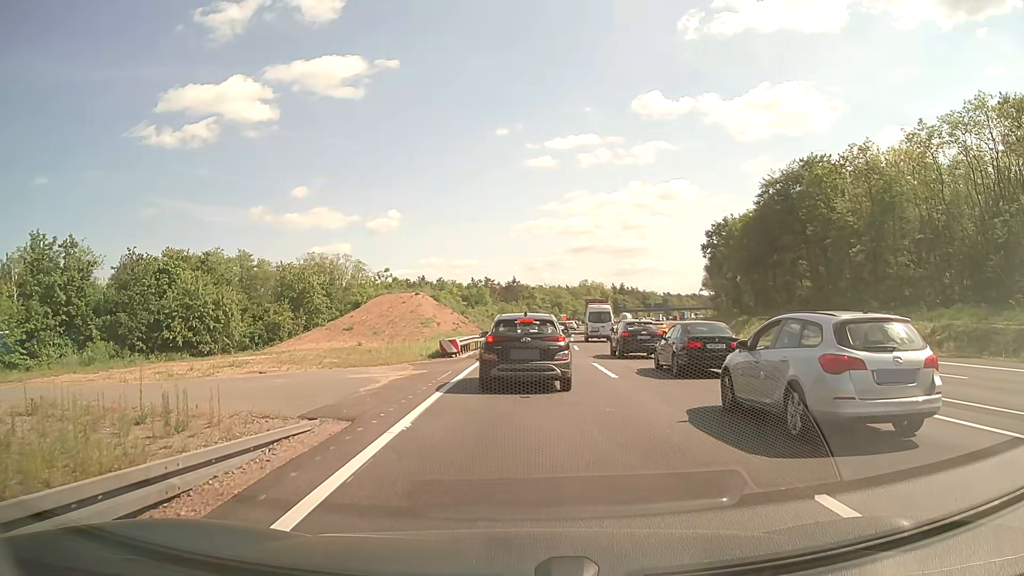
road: motorway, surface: asphalt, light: Day
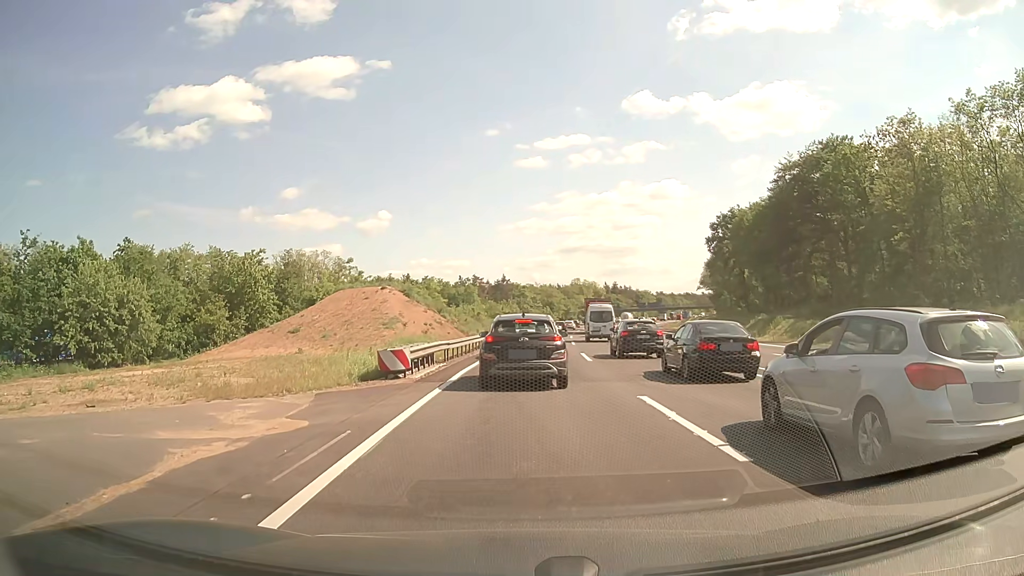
(+0.1, +10.5) m; +1°
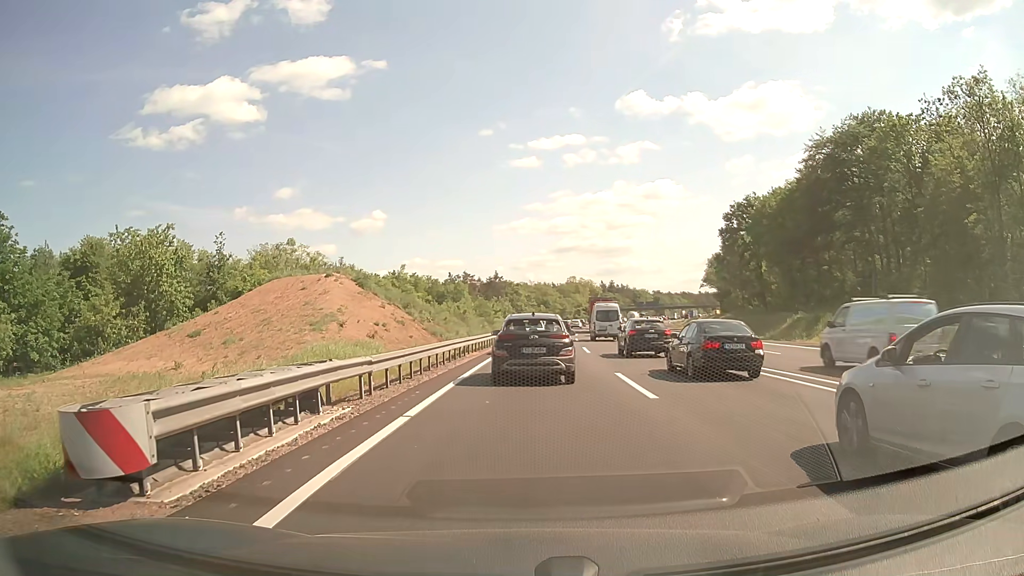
(0.0, +12.6) m; 0°
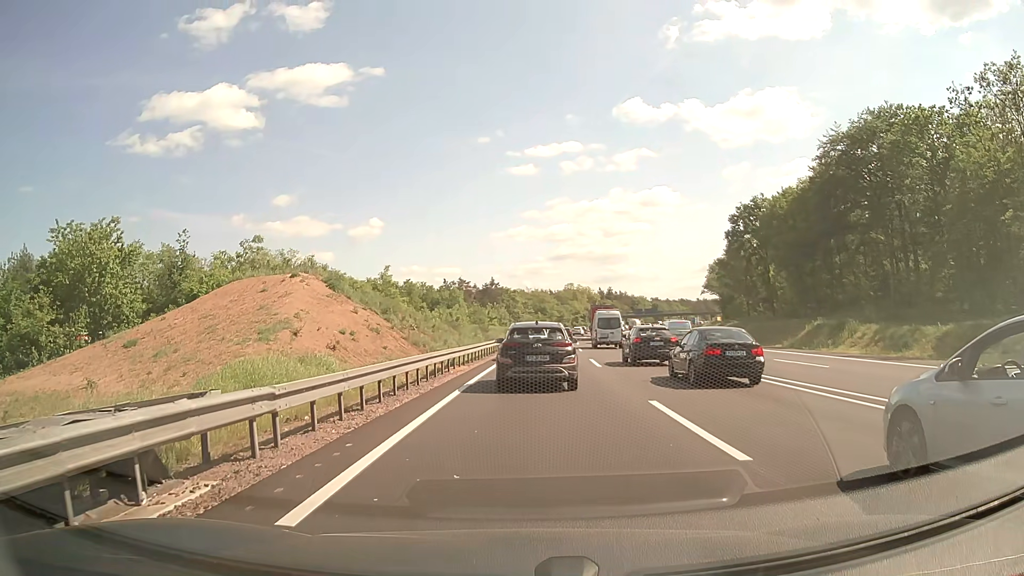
(0.0, +5.1) m; 0°
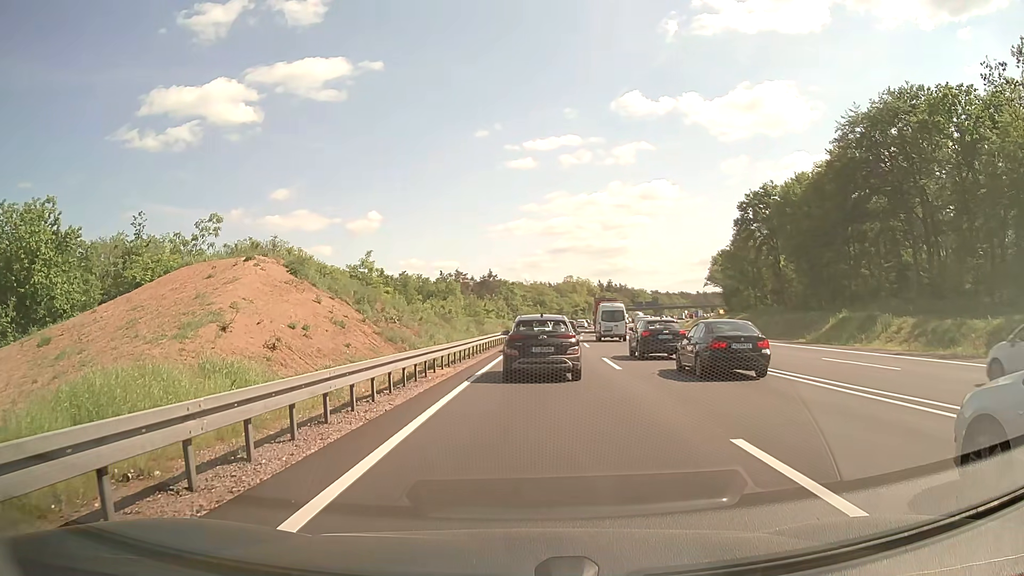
(0.0, +5.2) m; 0°
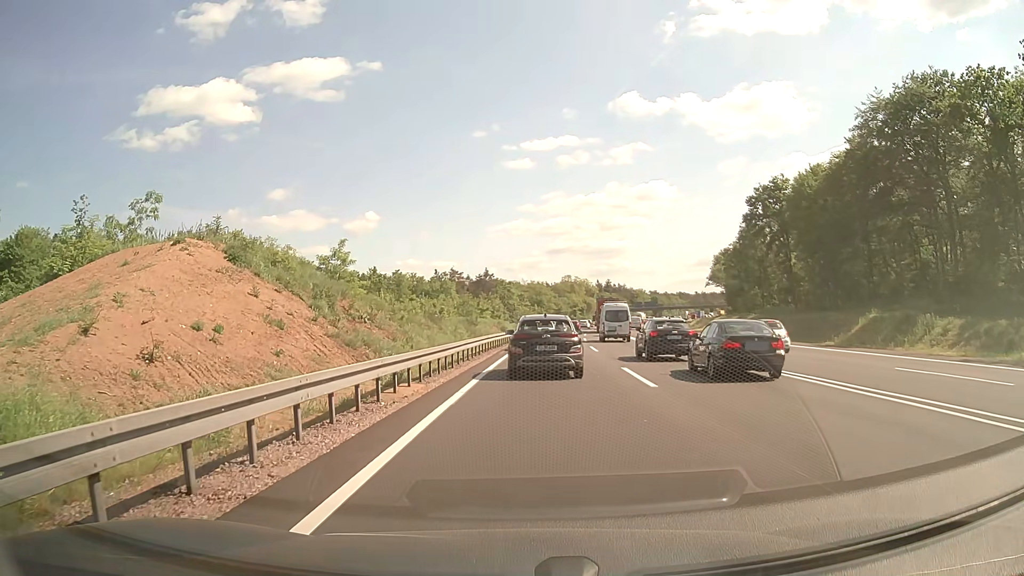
(0.0, +5.7) m; 0°
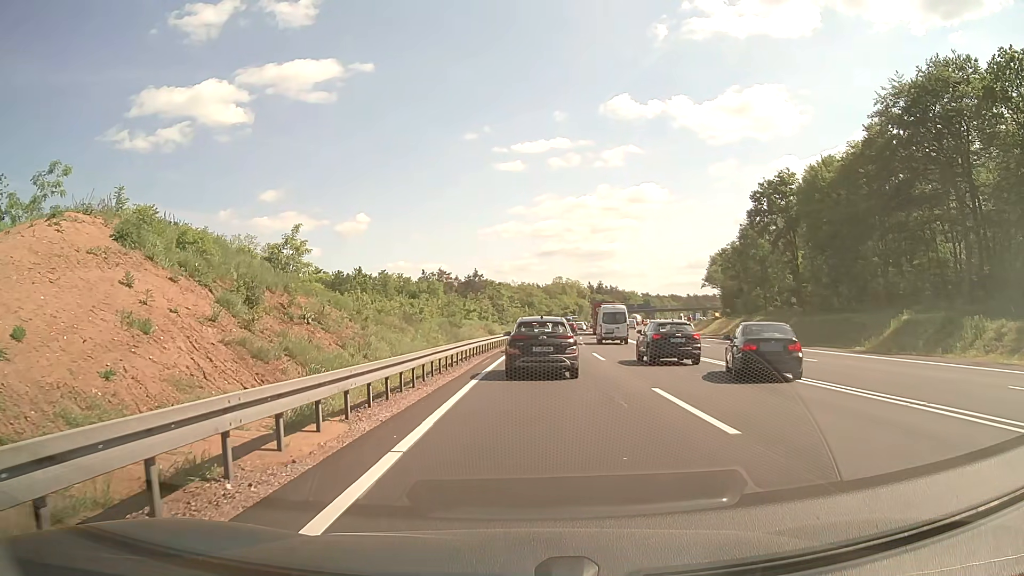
(0.0, +6.1) m; +1°
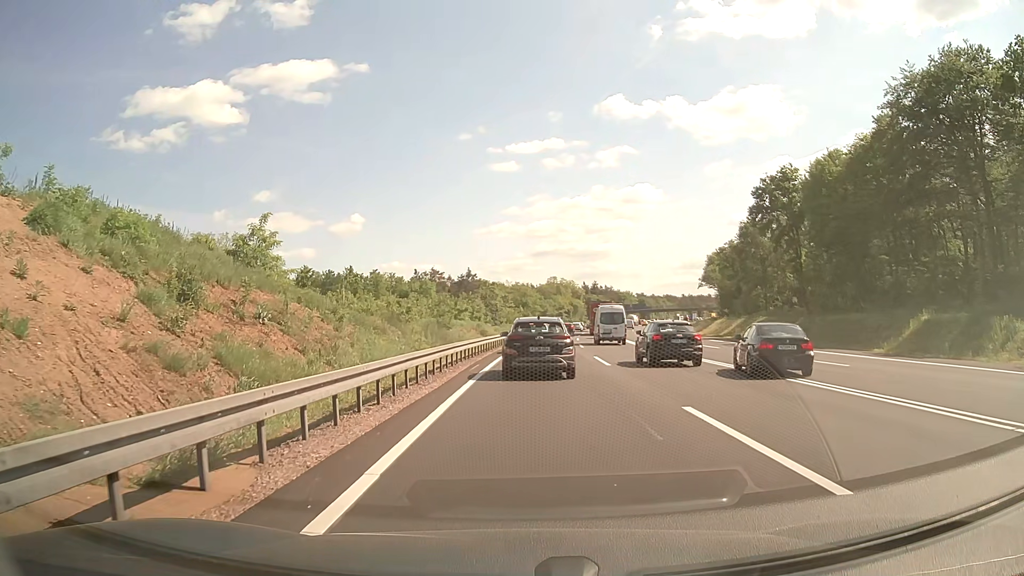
(0.0, +3.2) m; 0°
(0, +10) (0, +20) (+1, +30) (+1, +40) (+2, +50) (+3, +60) (+3, +70) (+5, +80) (+6, +90) (+7, +100) m
